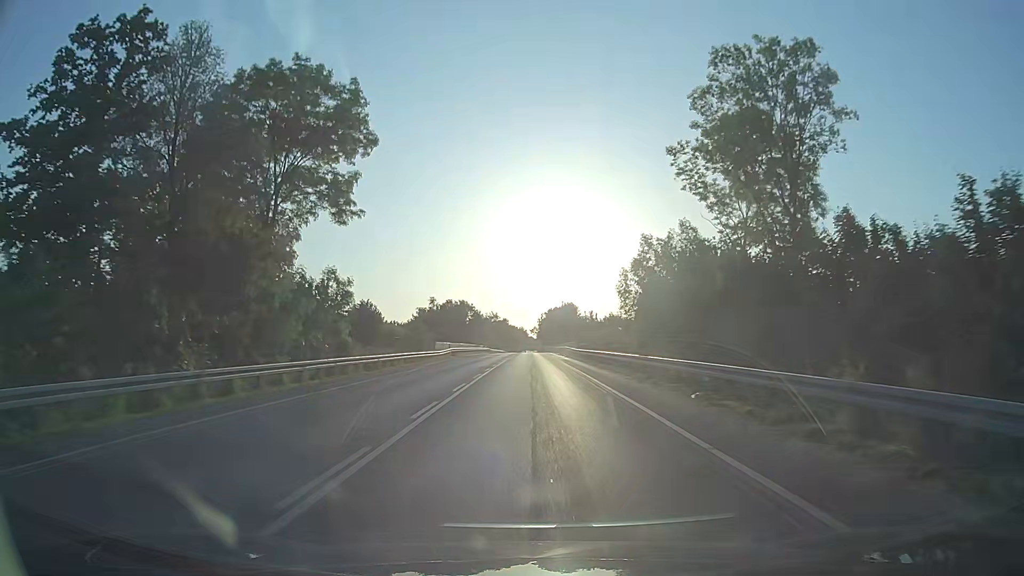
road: secondary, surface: asphalt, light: Day
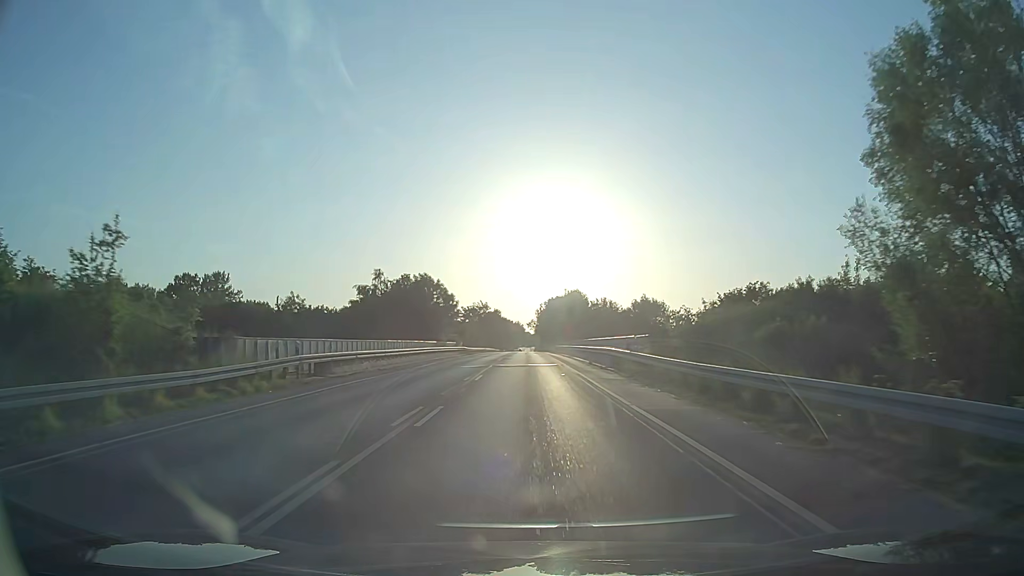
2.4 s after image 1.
(0.0, +44.5) m; 0°
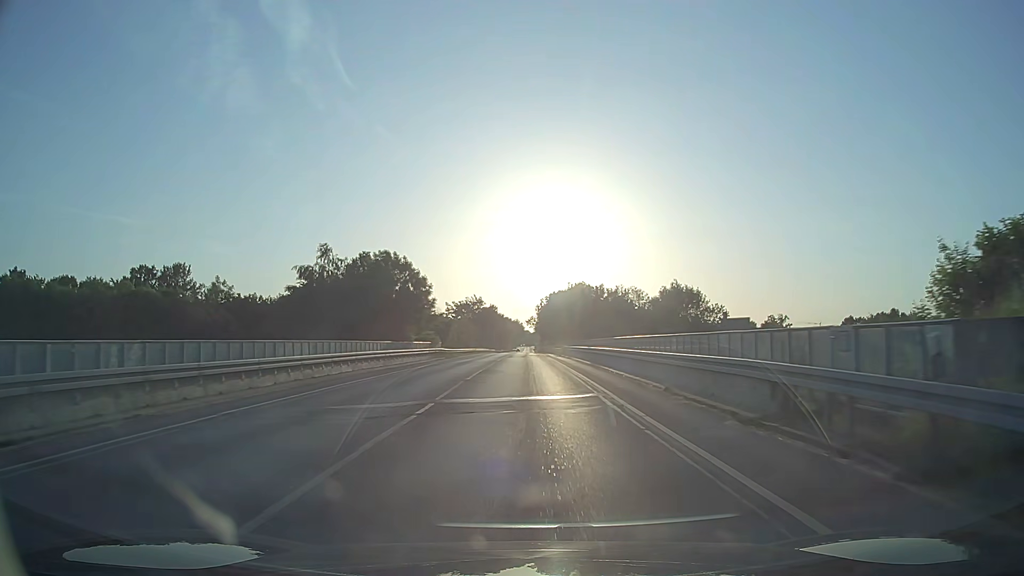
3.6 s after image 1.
(0.0, +22.3) m; 0°
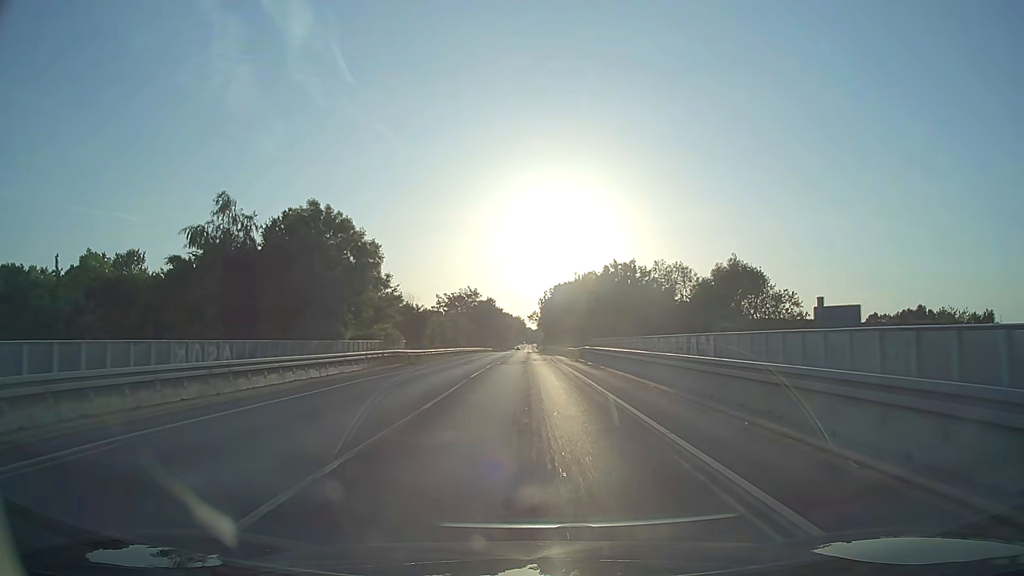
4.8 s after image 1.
(0.0, +22.3) m; 0°
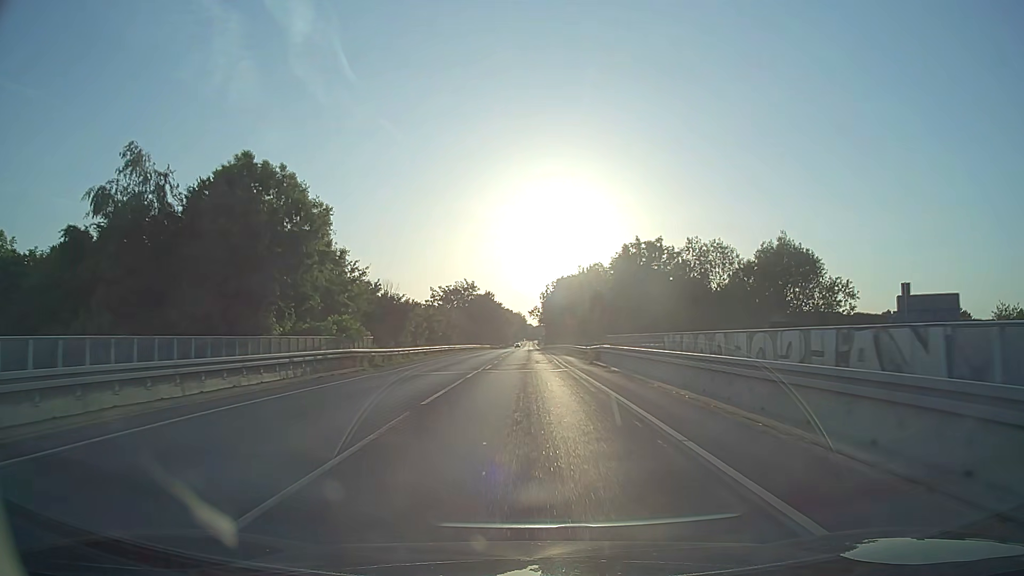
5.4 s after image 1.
(0.0, +11.1) m; 0°
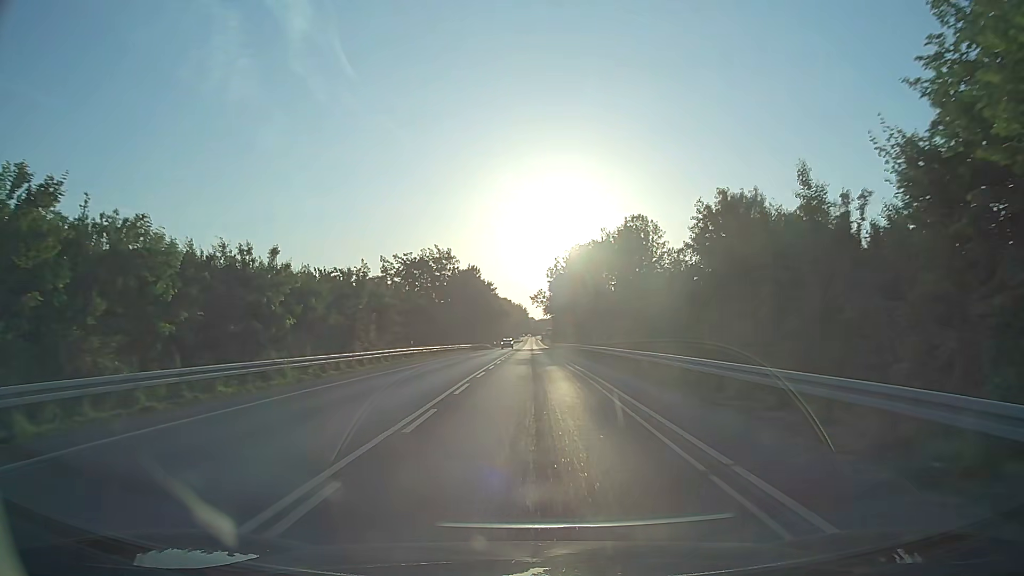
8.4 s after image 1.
(0.0, +51.6) m; 0°
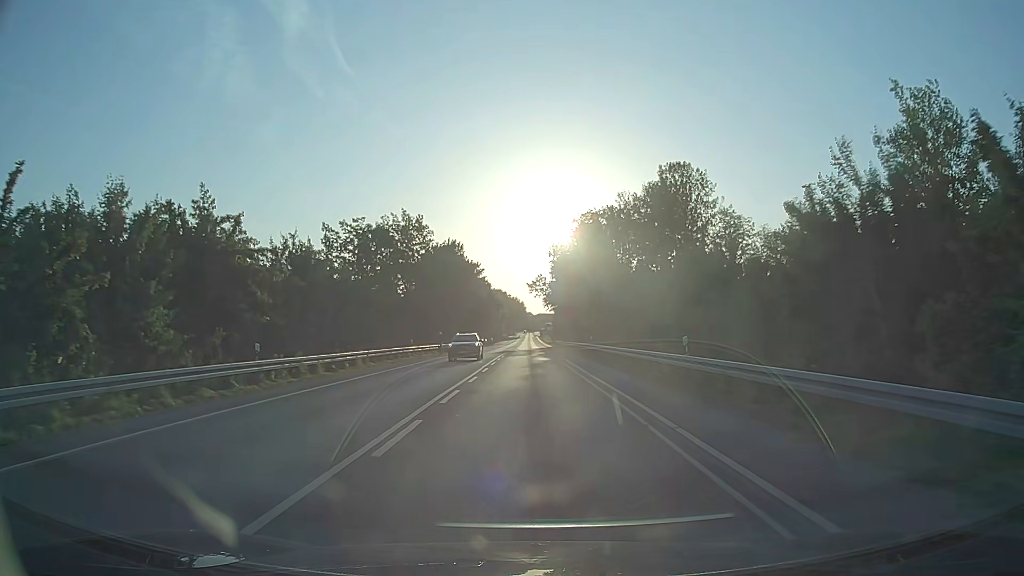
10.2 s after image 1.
(+0.1, +27.0) m; +1°
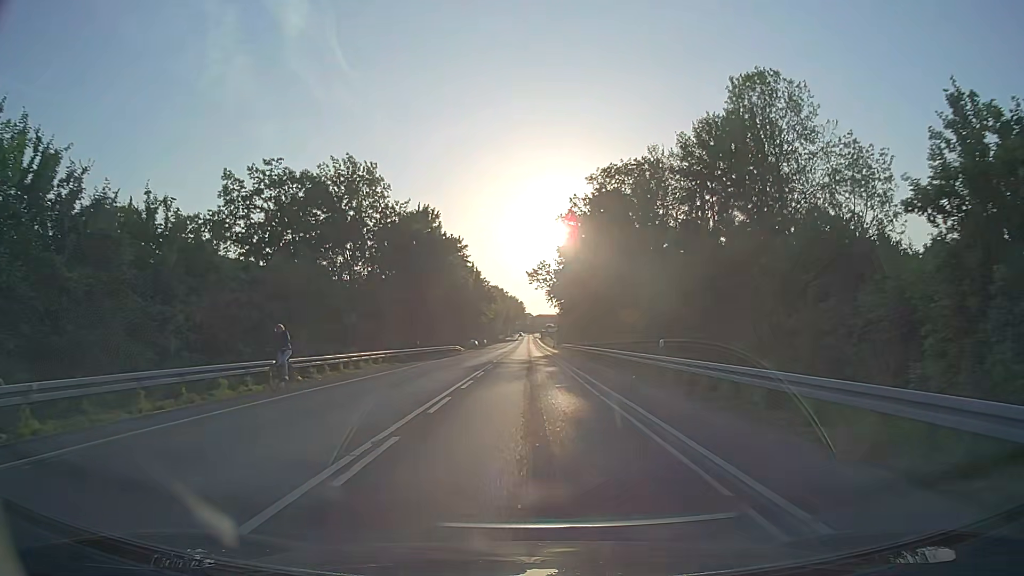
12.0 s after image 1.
(-0.1, +24.9) m; 0°
(0, +10) (0, +20) (0, +30) (0, +40) (0, +50) (0, +60) (0, +70) (0, +80) (0, +90) (0, +100) m
